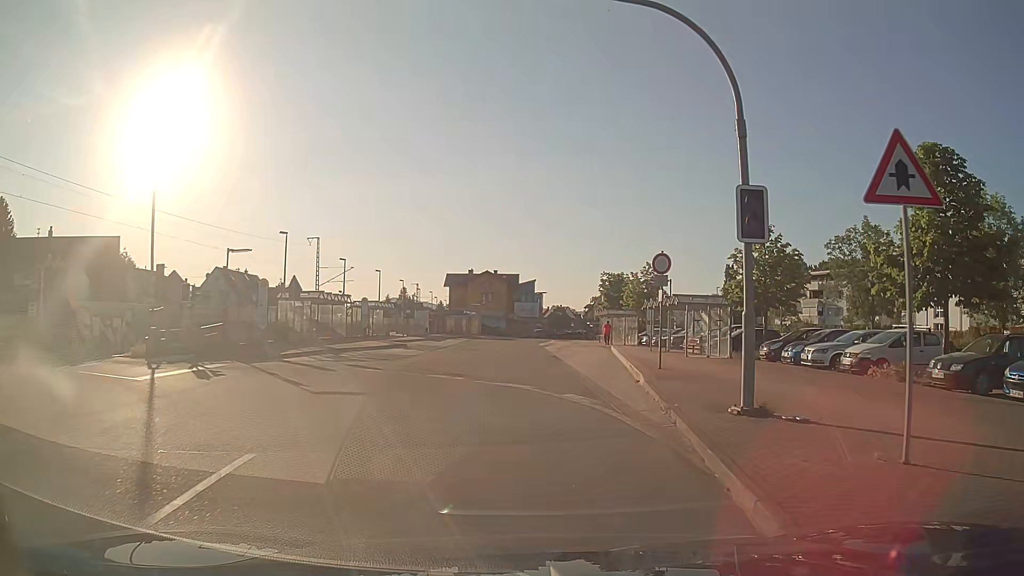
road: unclassified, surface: asphalt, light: Day
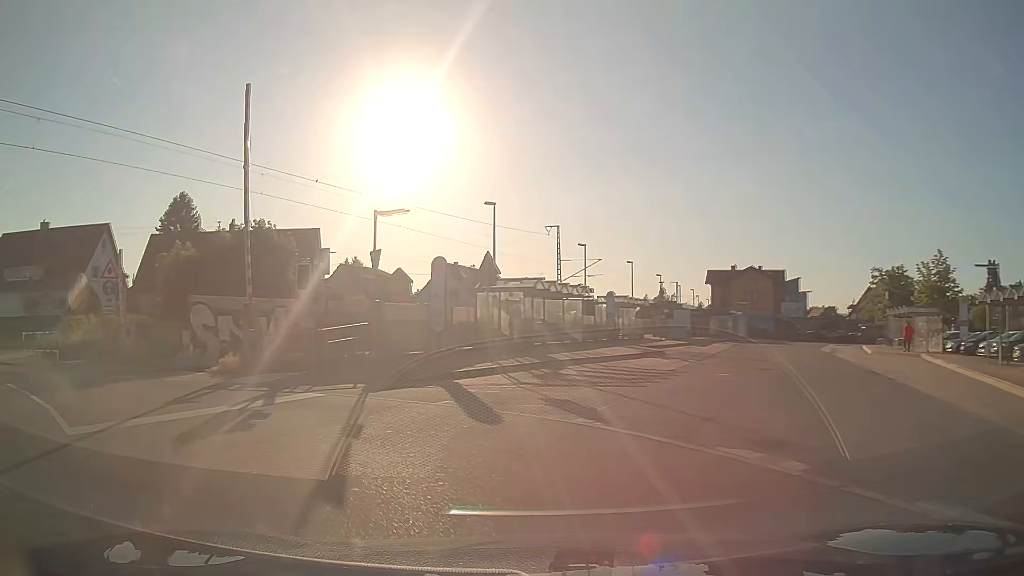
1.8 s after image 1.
(-1.4, +10.7) m; -24°
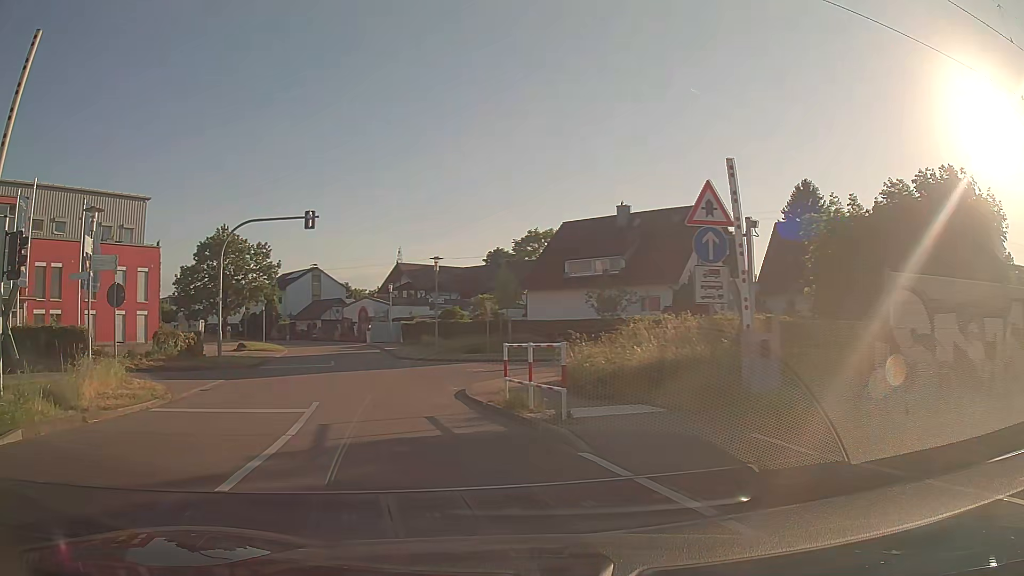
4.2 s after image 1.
(-6.7, +12.3) m; -52°
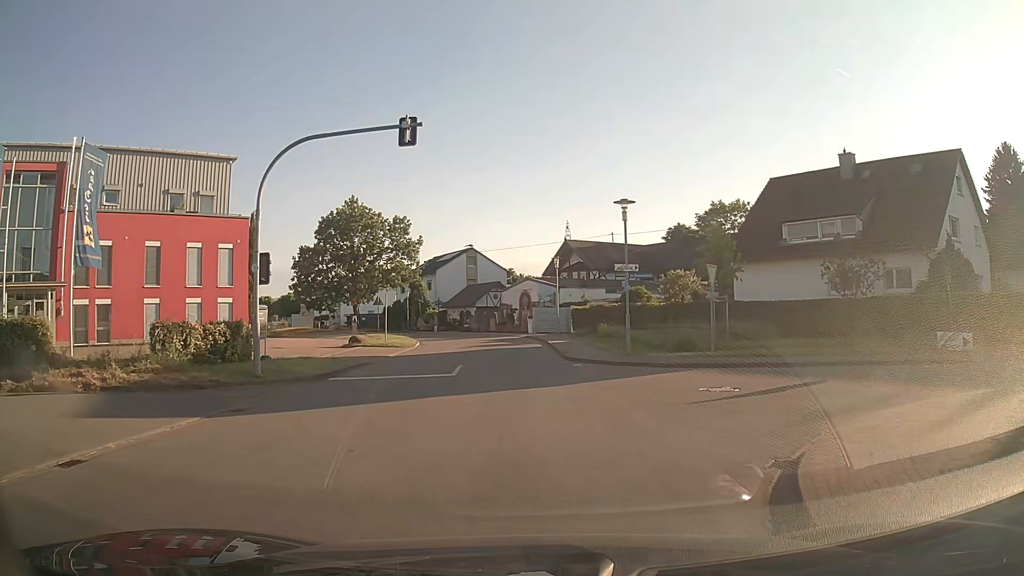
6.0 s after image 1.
(-1.8, +11.8) m; -13°
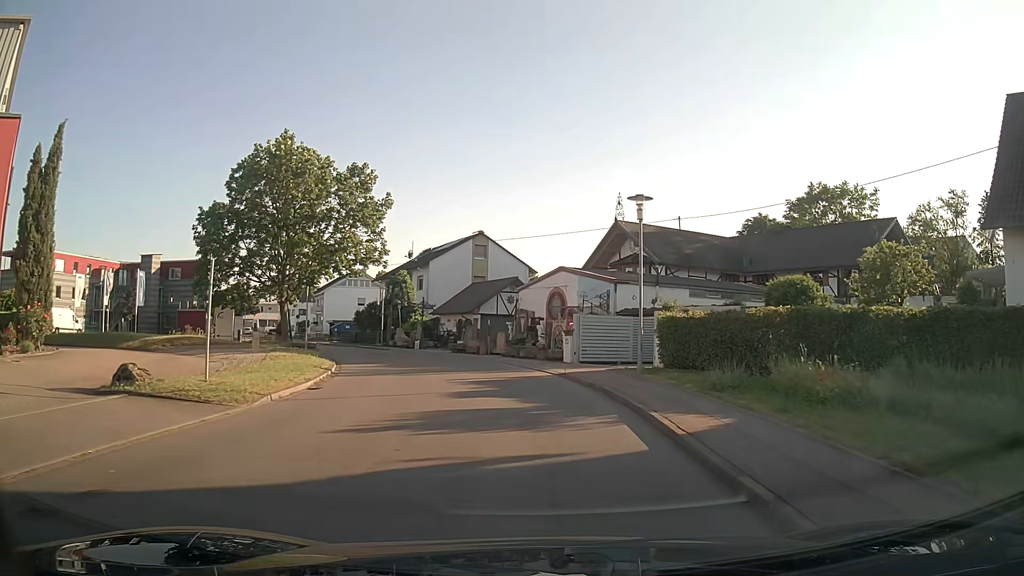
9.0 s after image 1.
(-0.9, +23.1) m; -3°
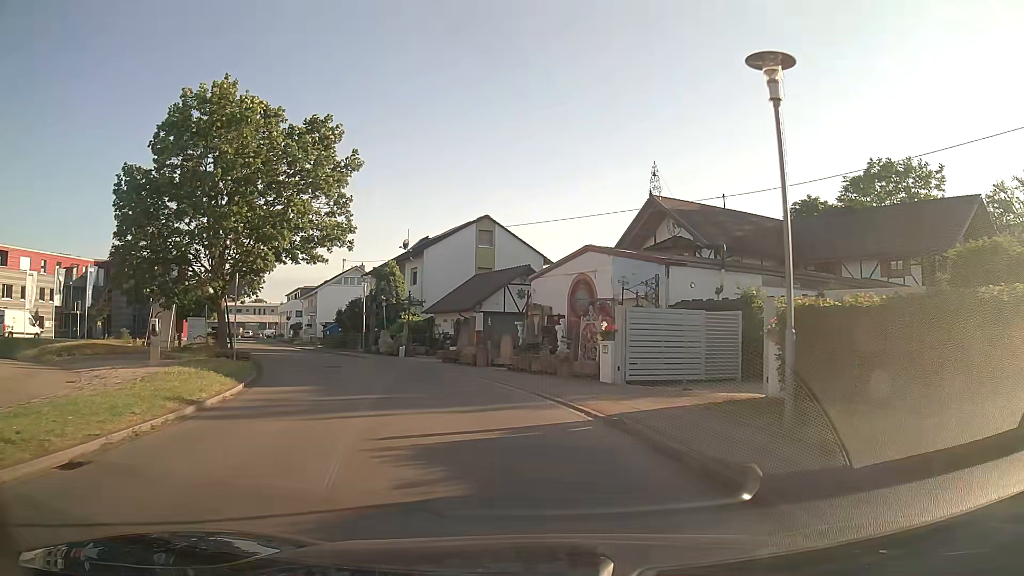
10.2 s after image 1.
(-0.1, +9.5) m; -1°
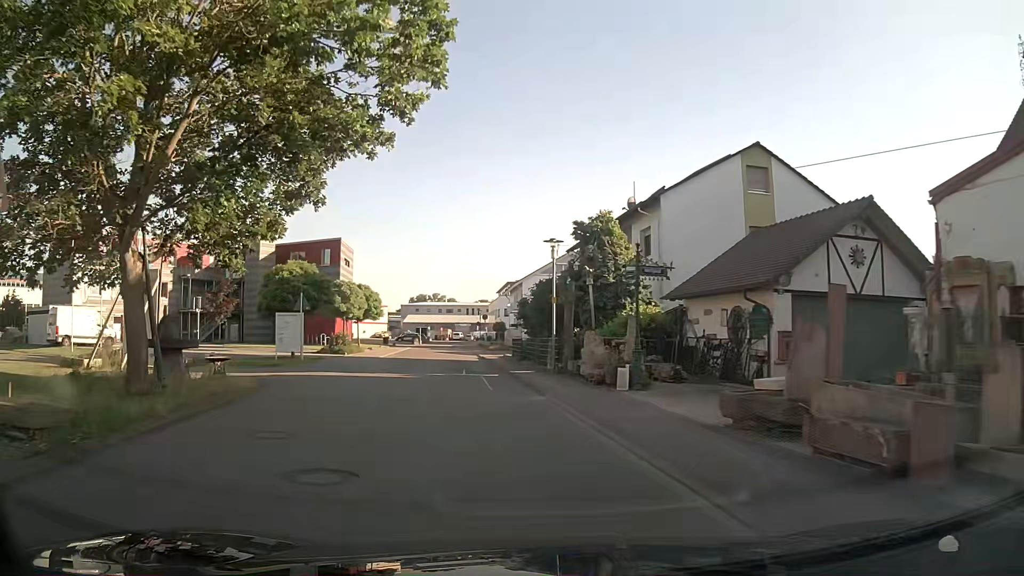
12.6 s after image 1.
(-3.0, +18.8) m; -20°
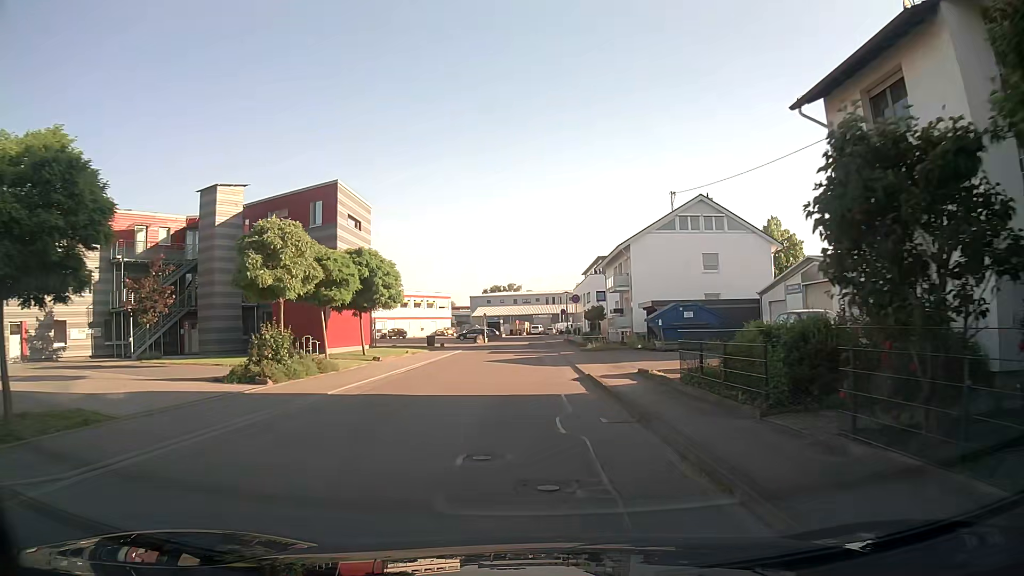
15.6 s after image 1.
(-2.1, +24.3) m; -5°
(0, +10) (-1, +20) (-1, +30) (-1, +40) (-1, +50) (-3, +60) (-10, +67) (-14, +76) (-15, +86) (-14, +96) m
